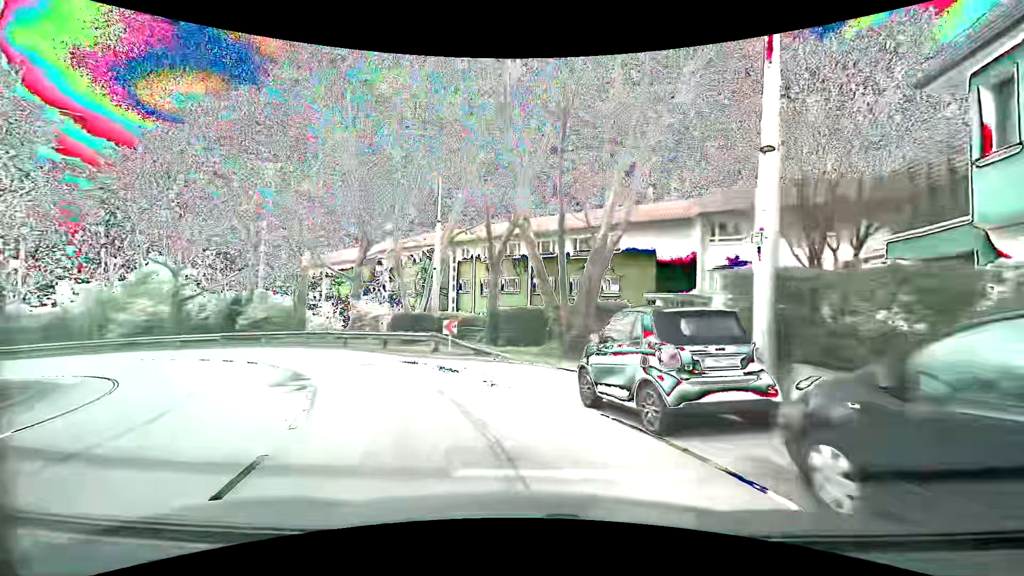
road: secondary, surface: asphalt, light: Day
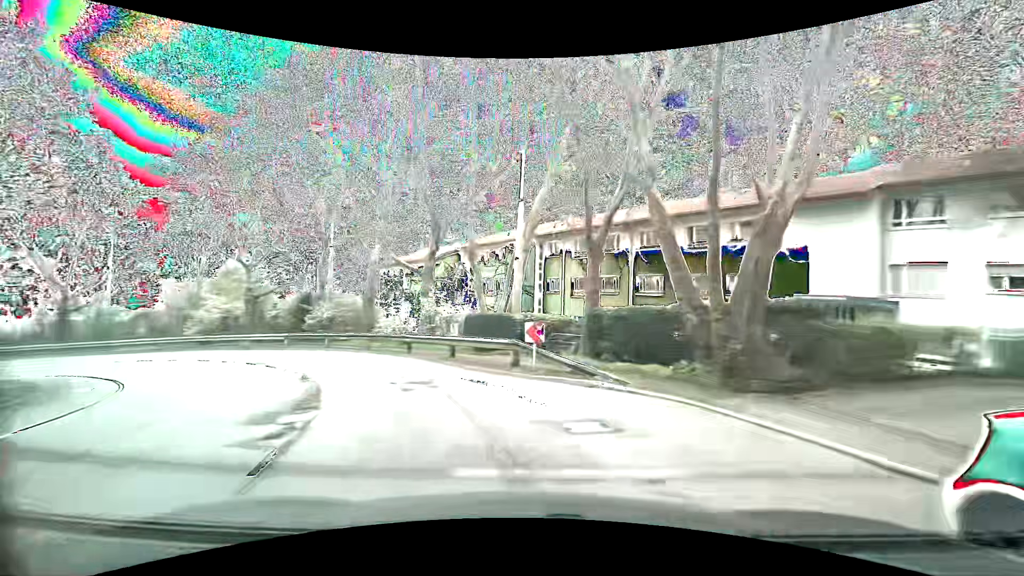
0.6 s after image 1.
(-0.5, +5.4) m; -10°
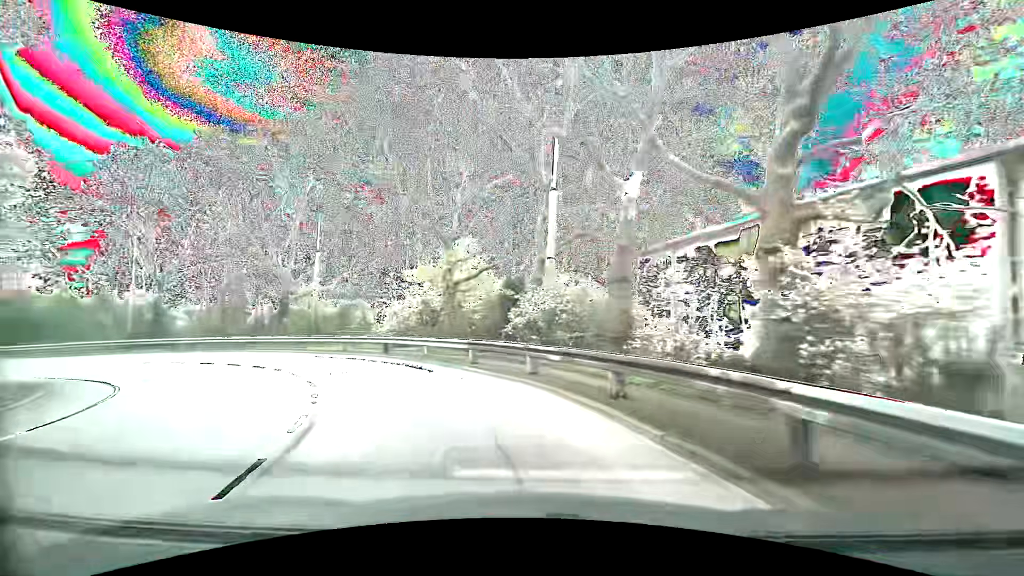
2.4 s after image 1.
(-3.9, +15.7) m; -28°
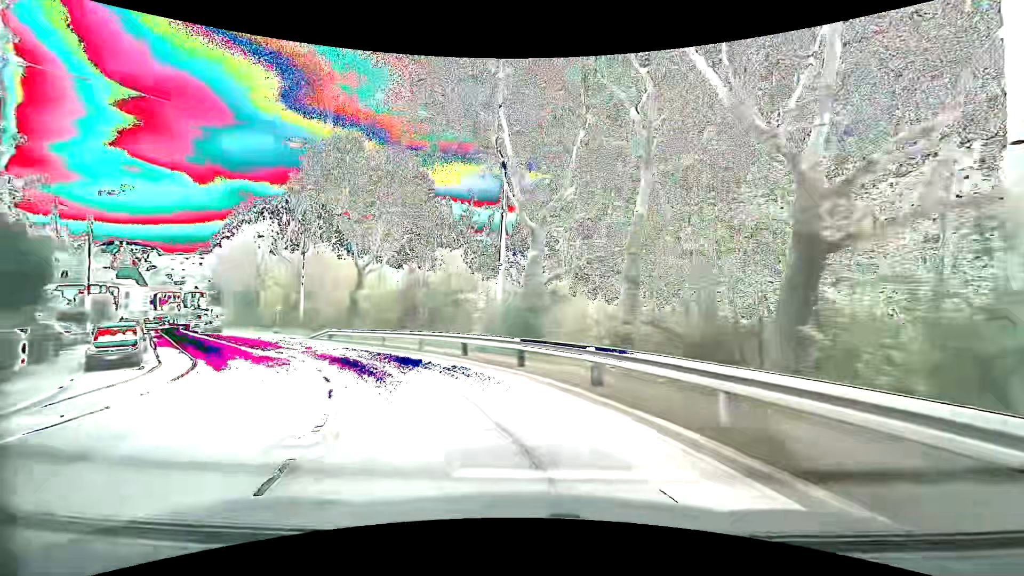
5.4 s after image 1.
(-12.0, +24.5) m; -51°
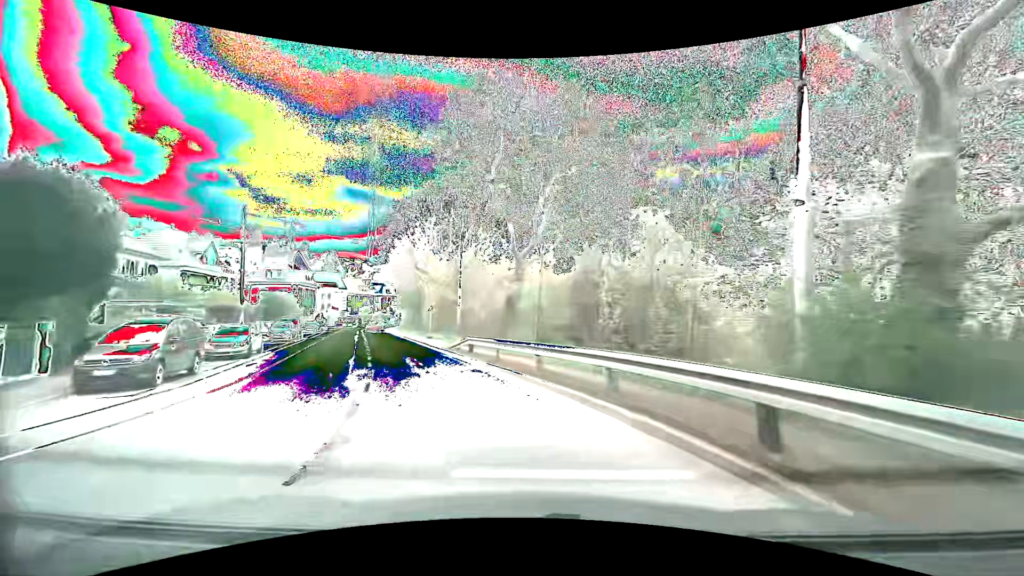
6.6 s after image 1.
(-2.3, +11.4) m; -21°
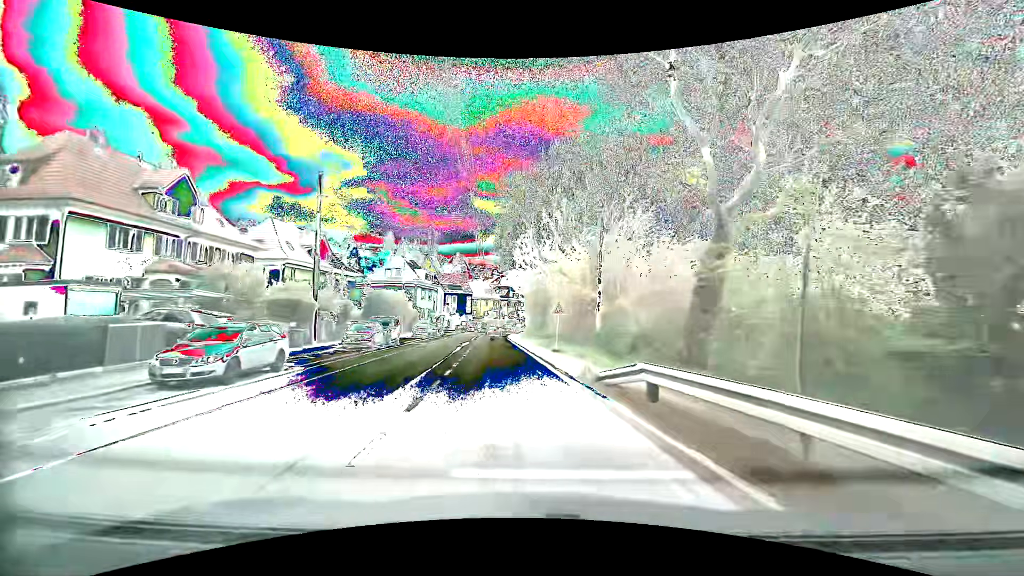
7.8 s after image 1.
(-1.7, +11.9) m; -15°
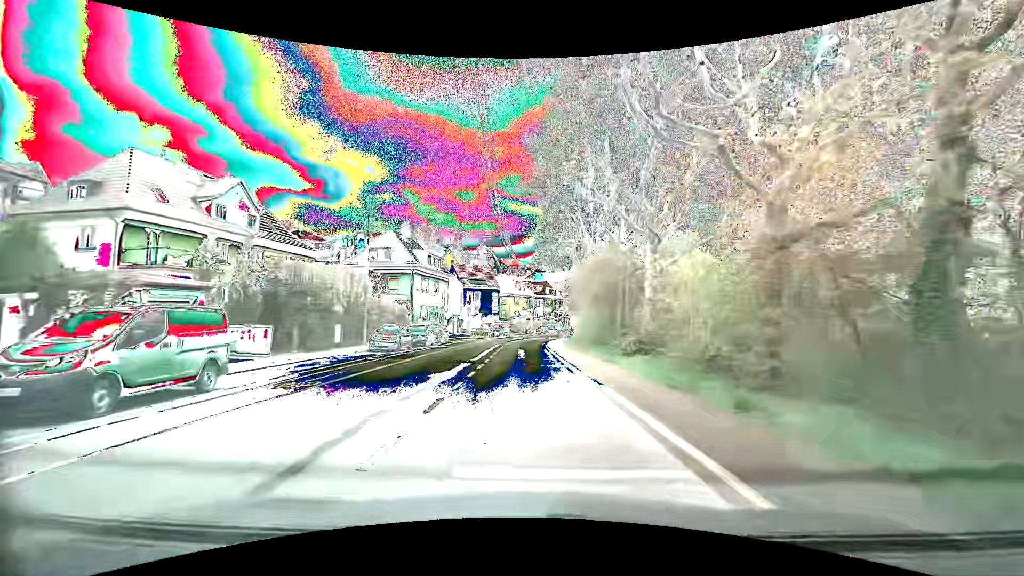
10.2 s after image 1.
(-1.5, +24.5) m; -4°
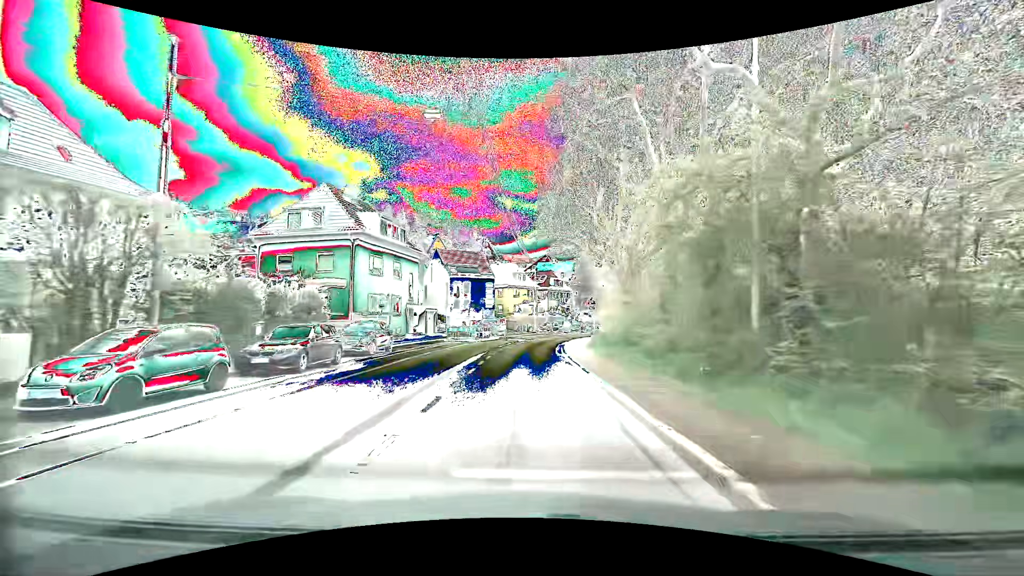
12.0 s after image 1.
(-0.1, +18.4) m; 0°
